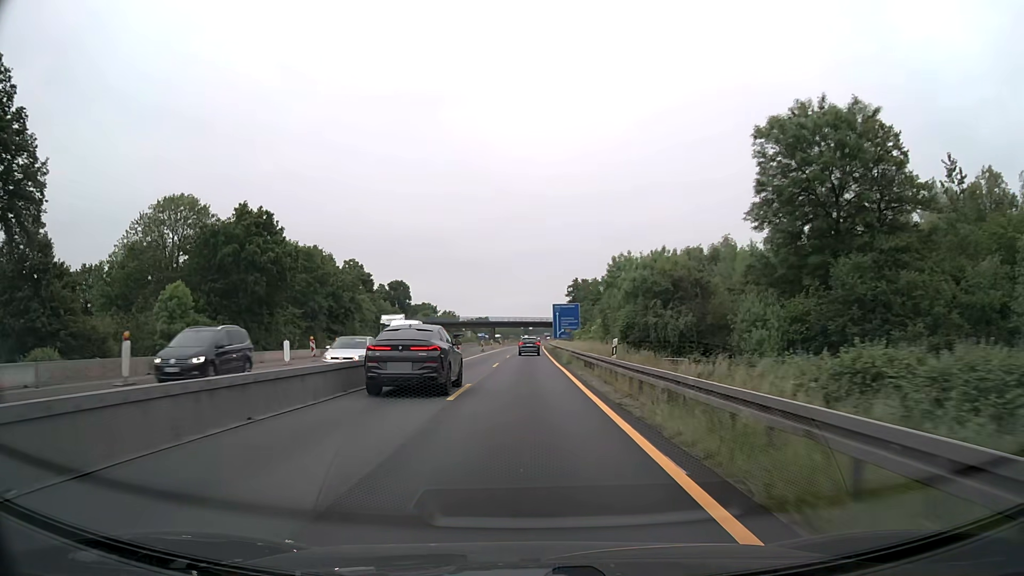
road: motorway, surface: asphalt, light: Day
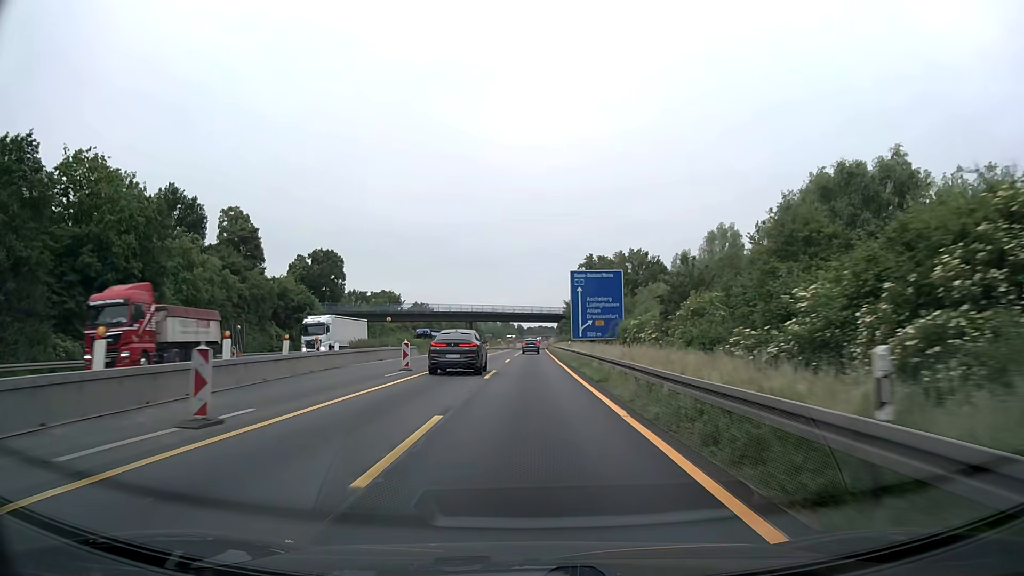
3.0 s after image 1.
(0.0, +62.4) m; 0°
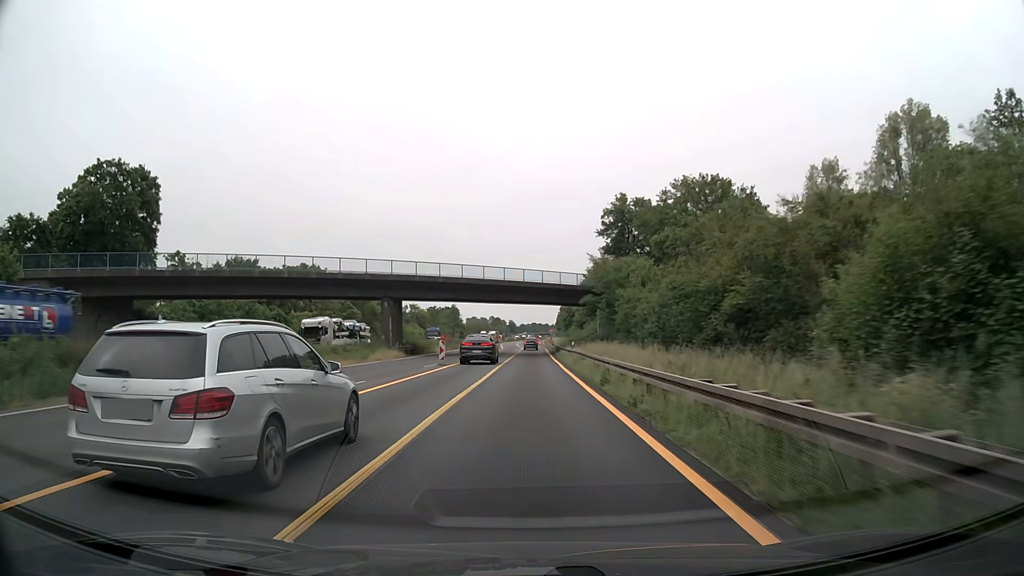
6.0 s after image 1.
(+0.6, +62.5) m; +1°
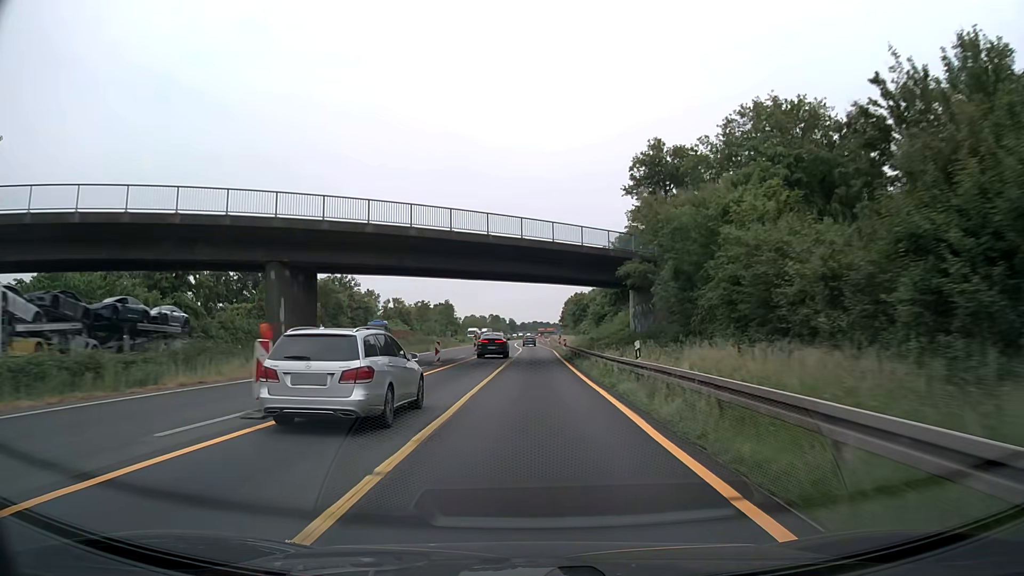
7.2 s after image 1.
(-0.1, +25.1) m; 0°
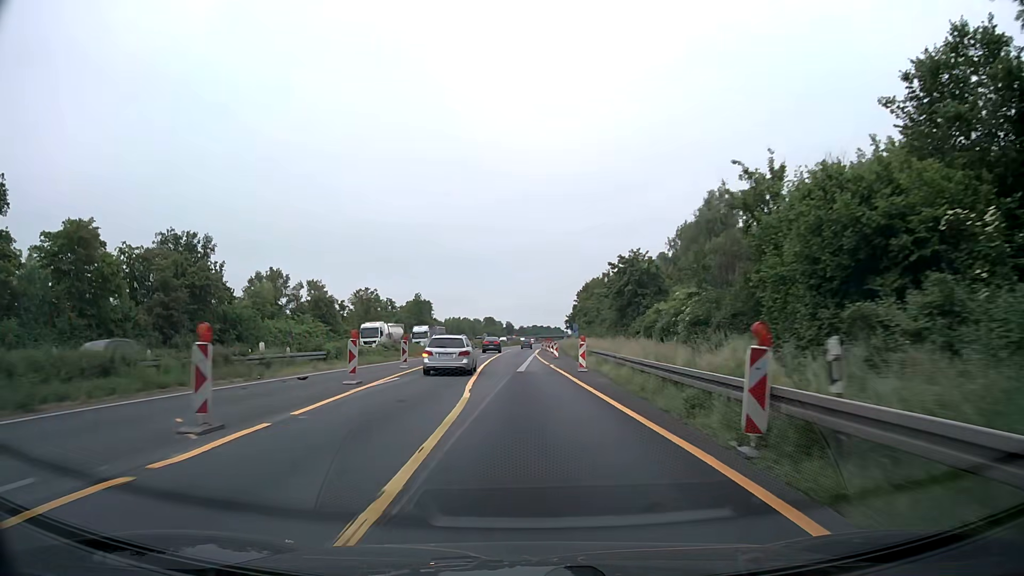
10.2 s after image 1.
(+0.4, +62.7) m; 0°
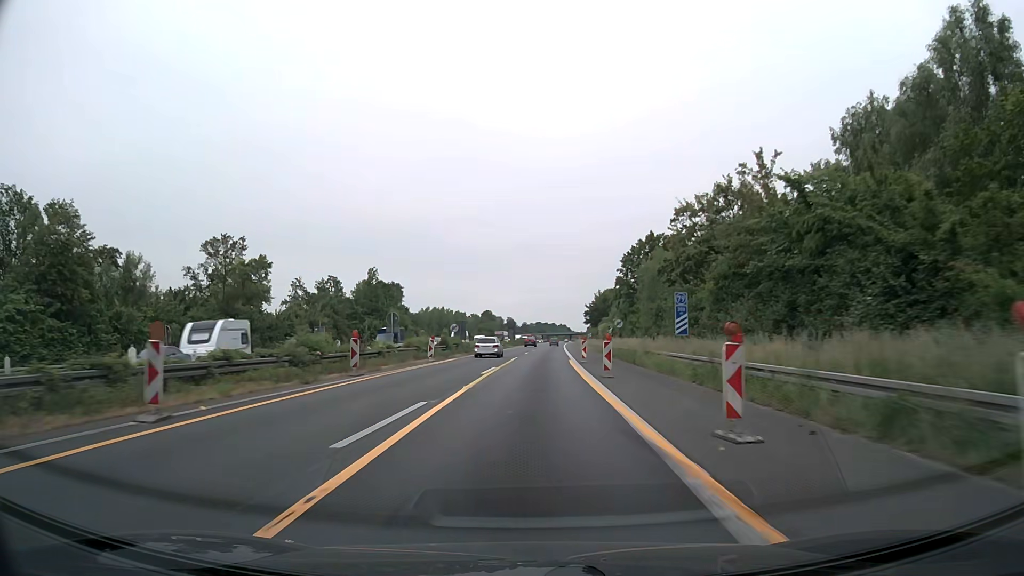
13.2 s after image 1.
(-1.1, +62.8) m; 0°
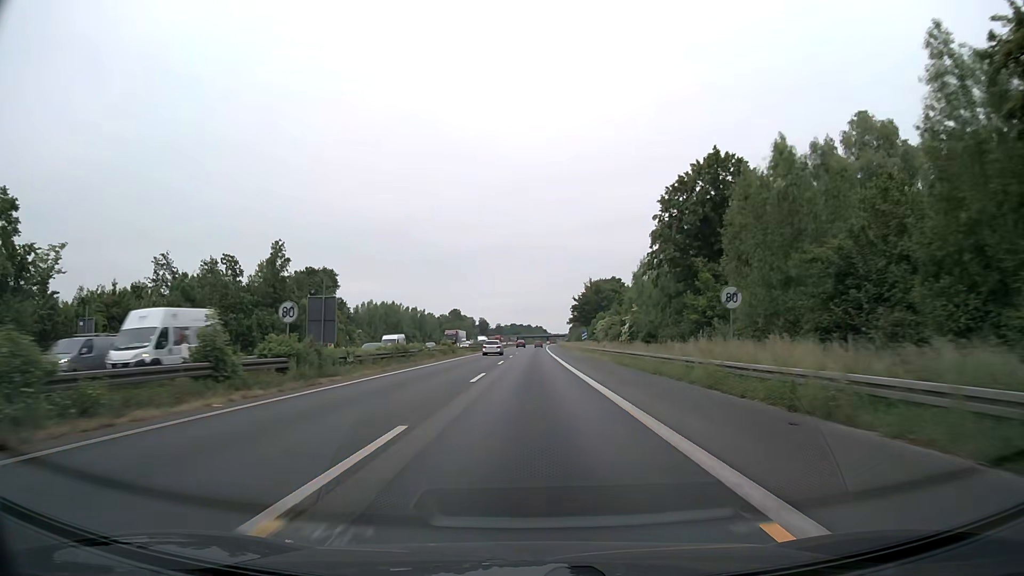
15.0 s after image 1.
(+0.6, +39.4) m; +2°
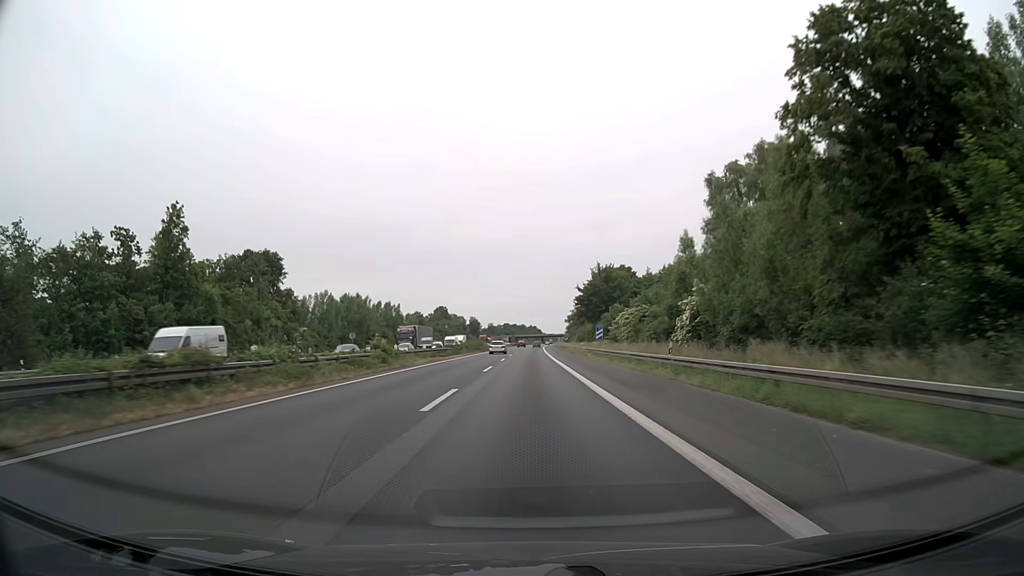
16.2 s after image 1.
(+0.2, +27.6) m; +1°
(0, +10) (0, +20) (0, +30) (0, +40) (0, +50) (0, +60) (0, +70) (0, +80) (+1, +90) (+1, +100) m
